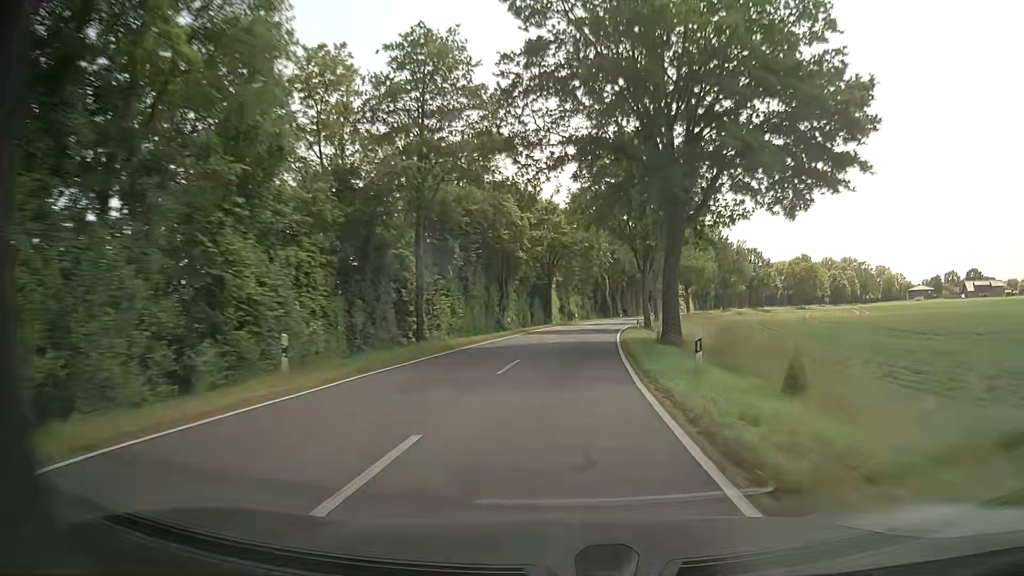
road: tertiary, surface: asphalt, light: Day
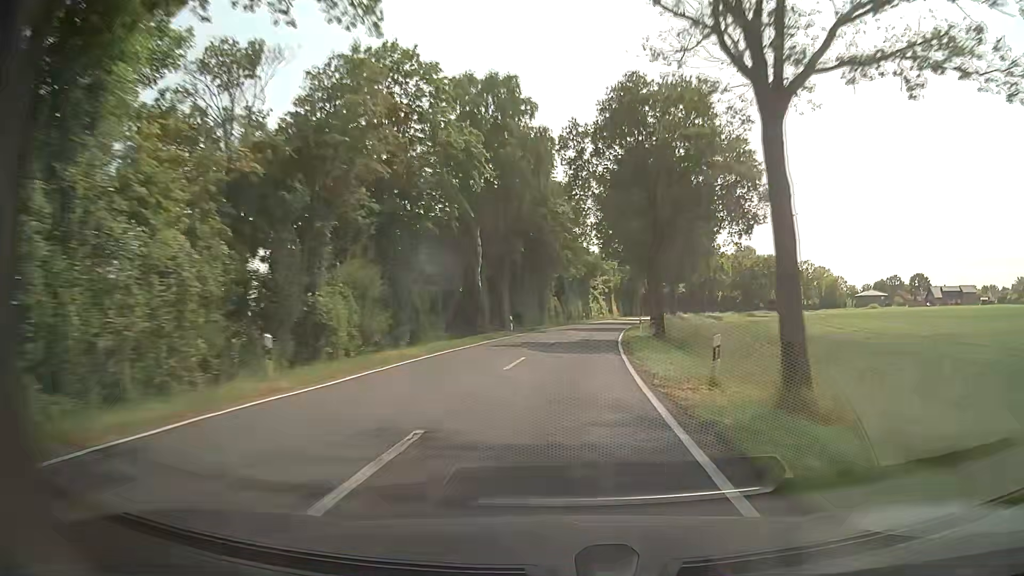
(+5.5, +61.4) m; +10°
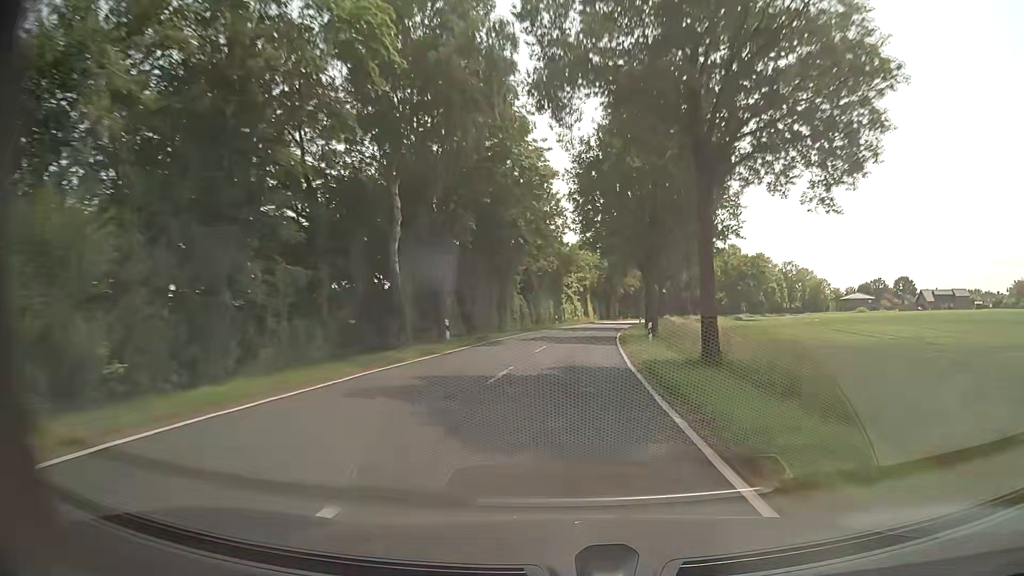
(+0.4, +15.4) m; +3°
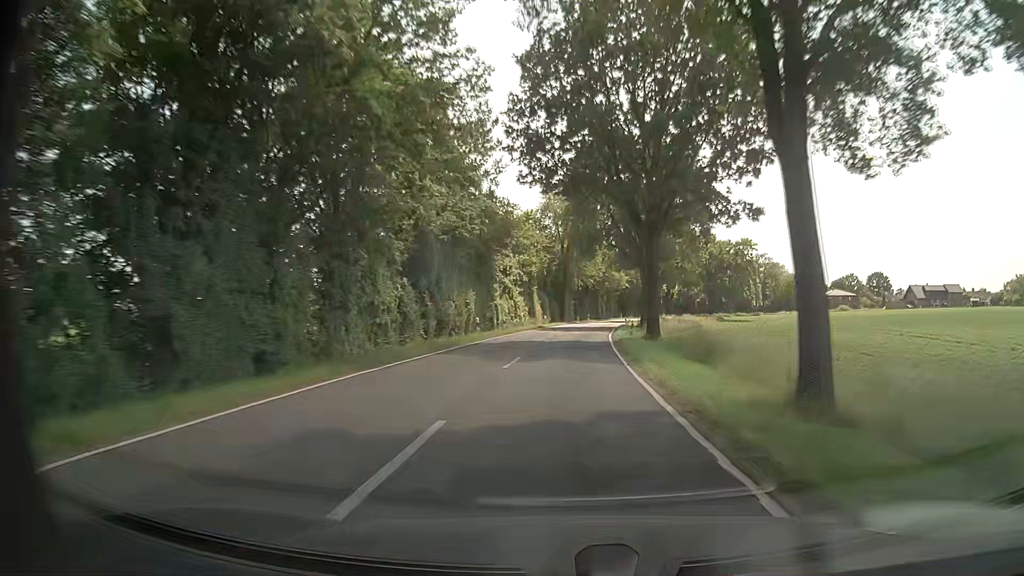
(+1.3, +30.7) m; +5°
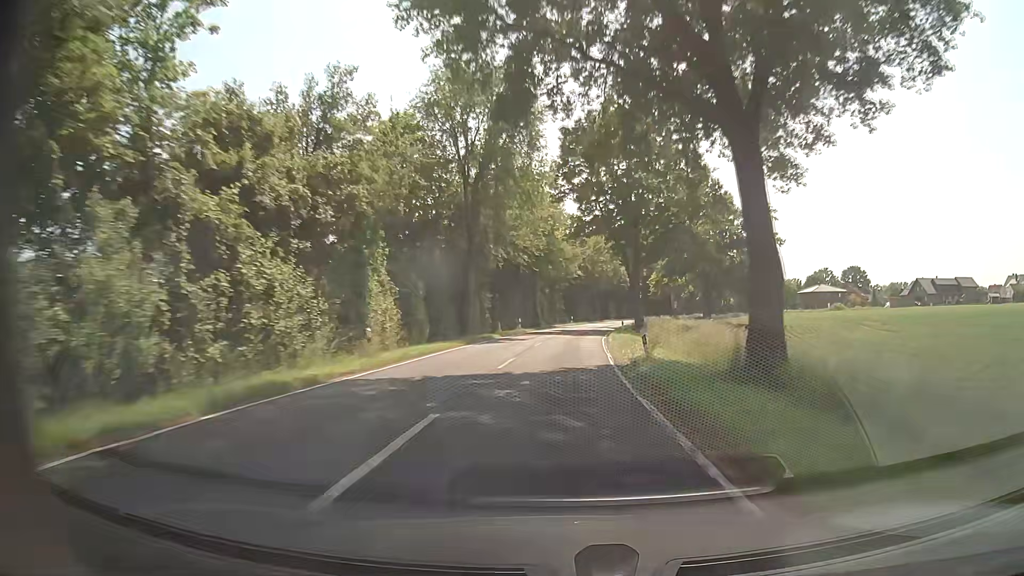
(+2.3, +46.4) m; +6°
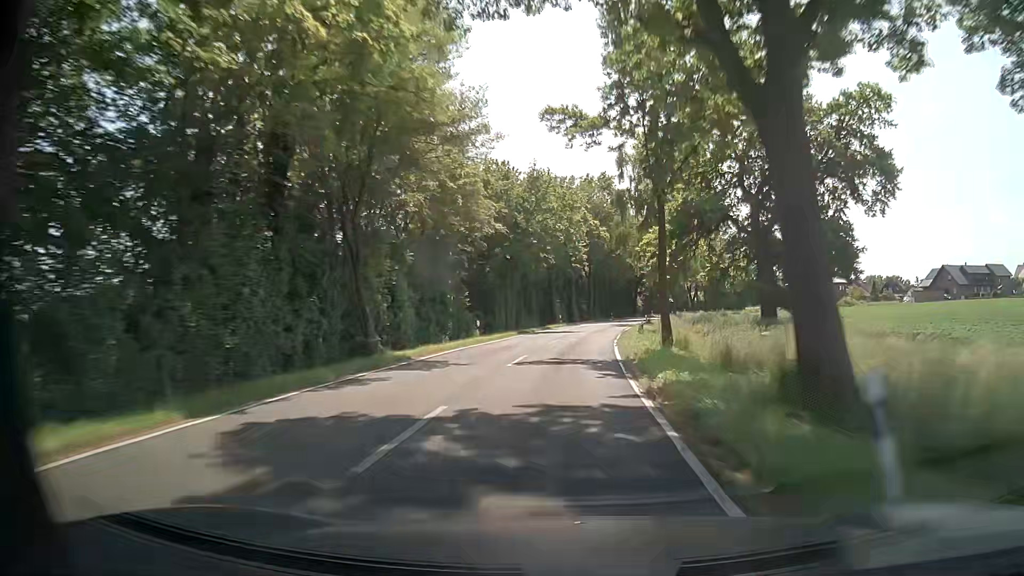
(+2.3, +47.1) m; +6°
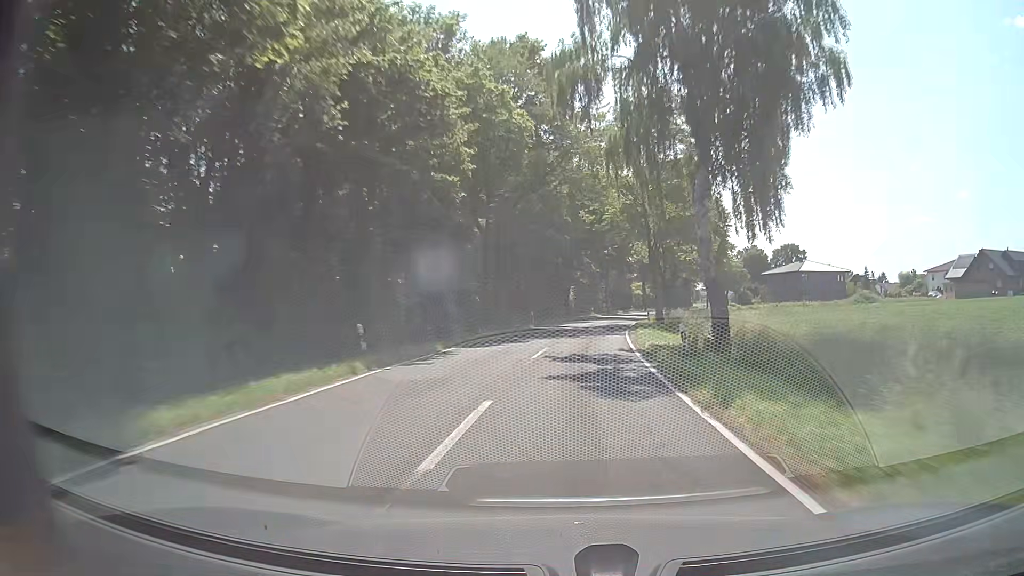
(+2.7, +47.0) m; +7°
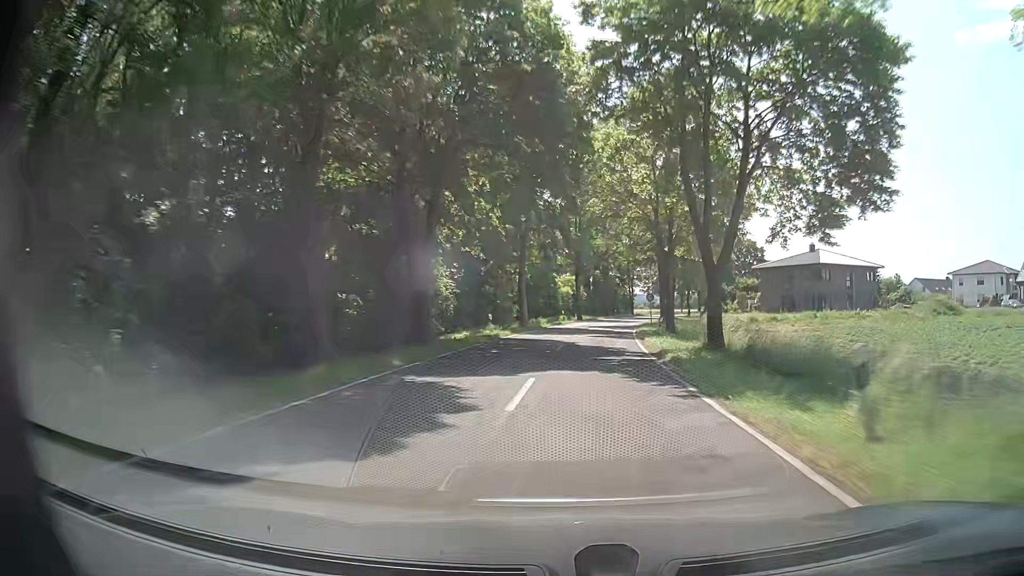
(+2.8, +44.0) m; +8°
(0, +10) (+1, +20) (+2, +30) (+3, +40) (+4, +50) (+6, +60) (+8, +69) (+10, +79) (+12, +89) (+15, +98) m
